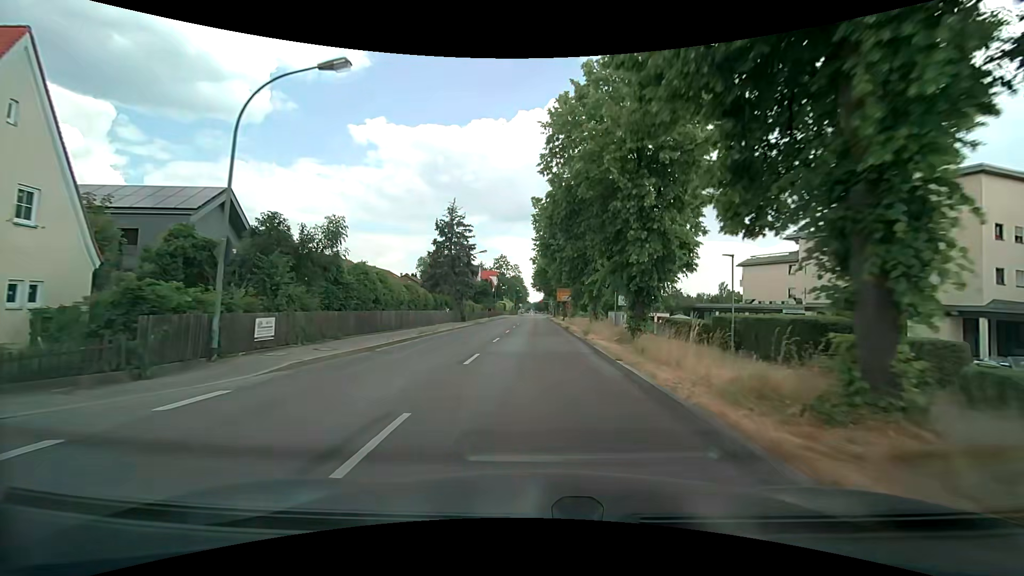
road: secondary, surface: asphalt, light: Day
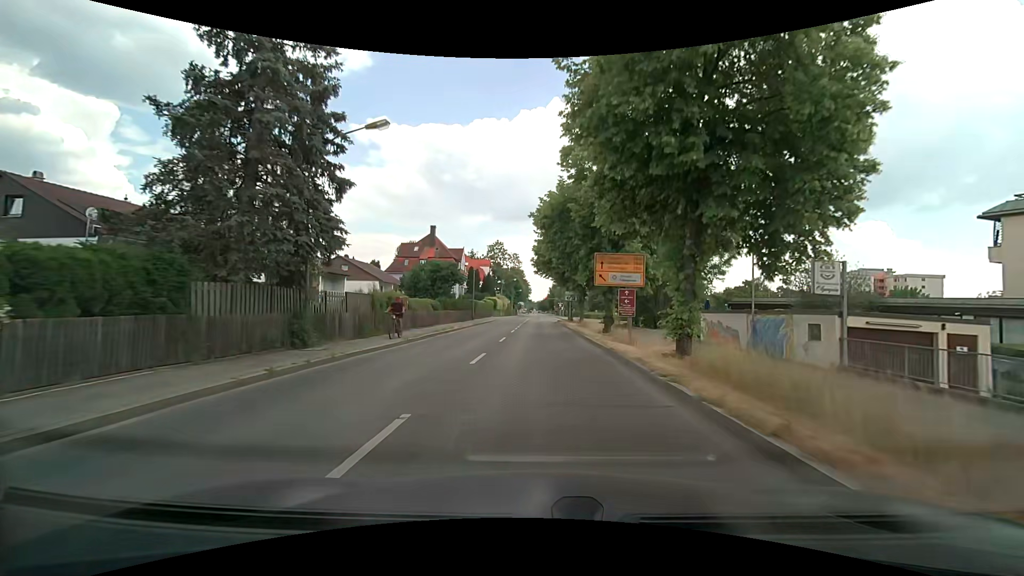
(-0.5, +36.2) m; -2°
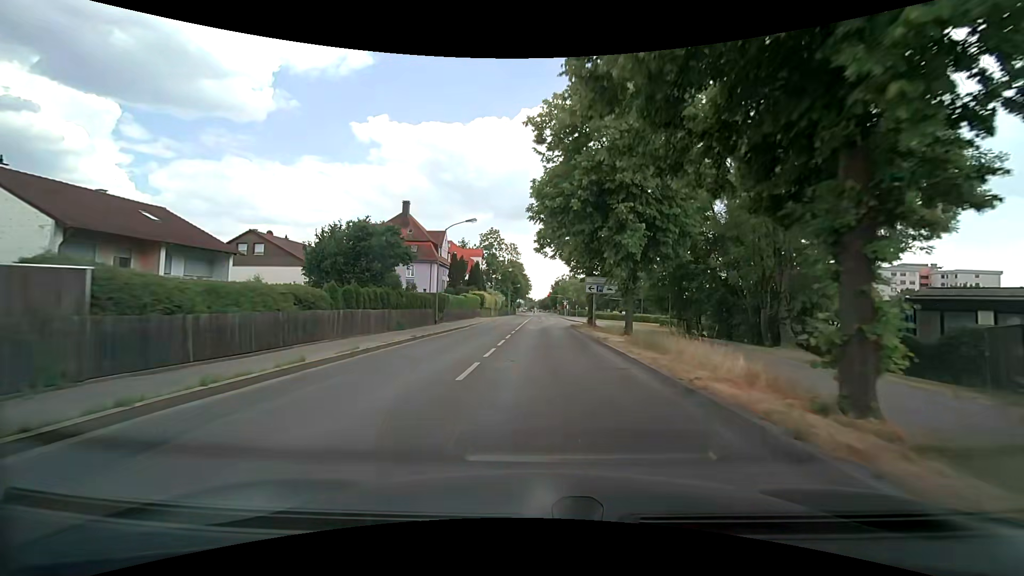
(+0.3, +21.2) m; +1°
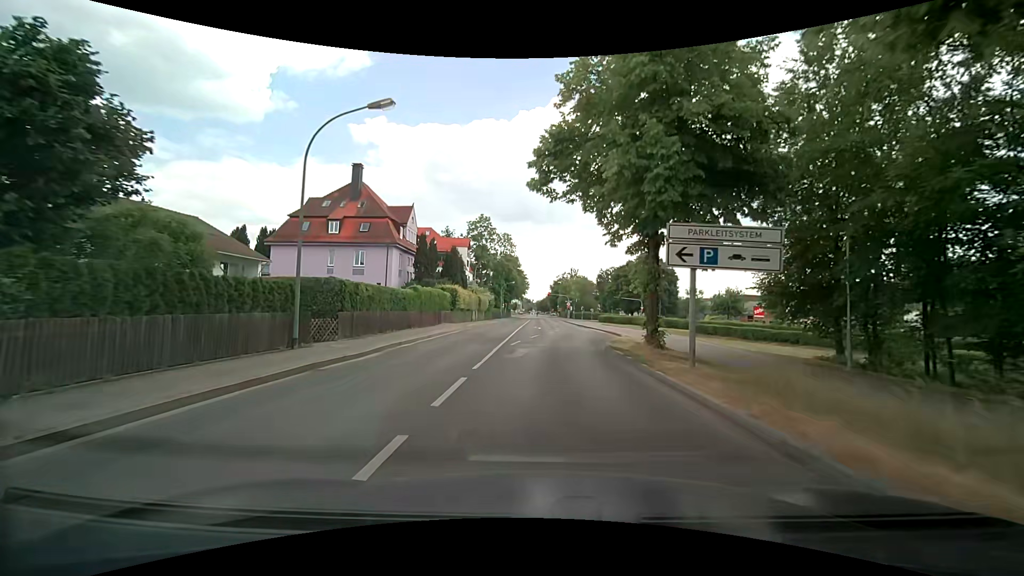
(+0.1, +20.3) m; 0°
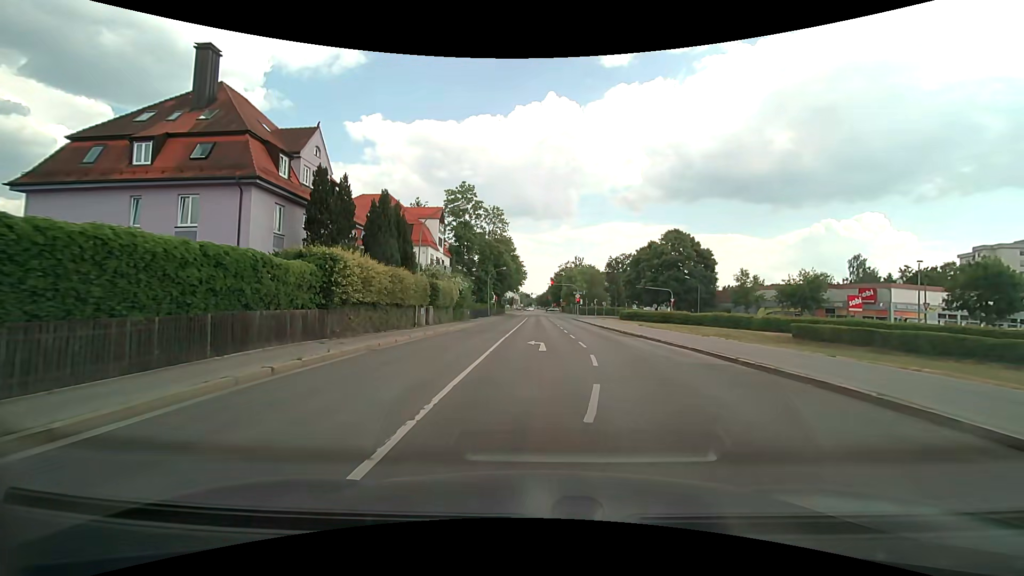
(+0.1, +25.5) m; 0°
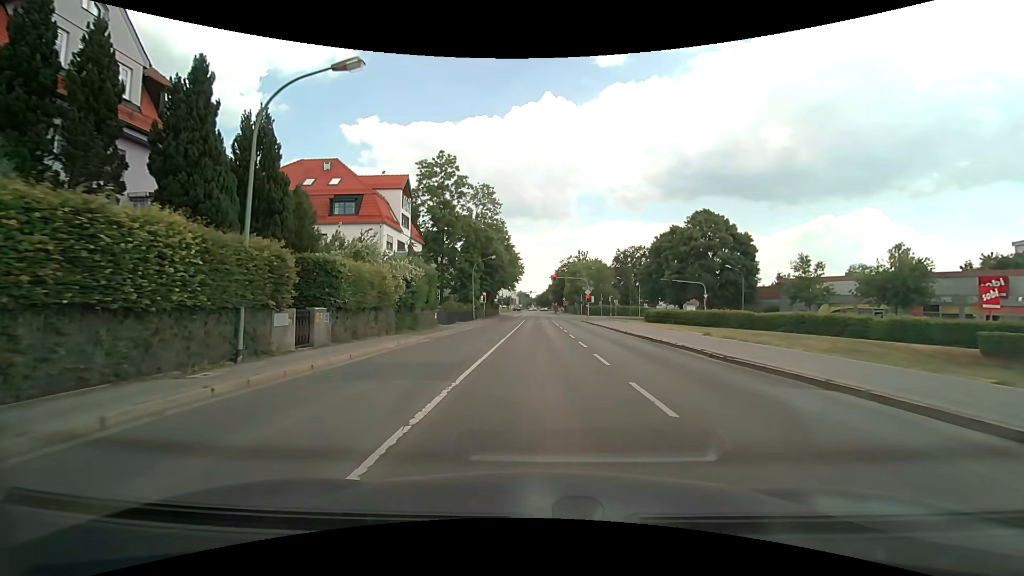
(0.0, +17.4) m; 0°
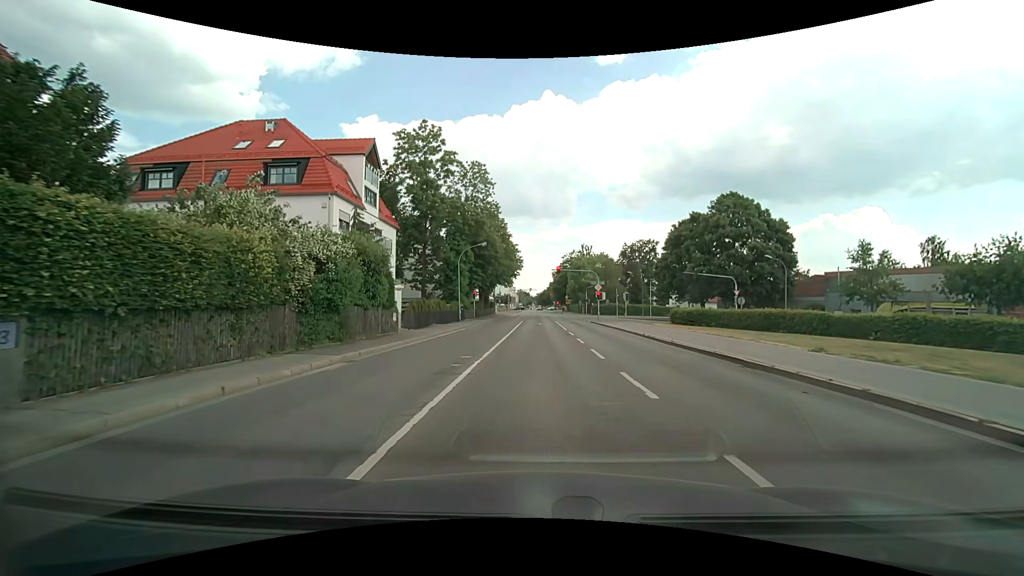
(0.0, +10.6) m; 0°
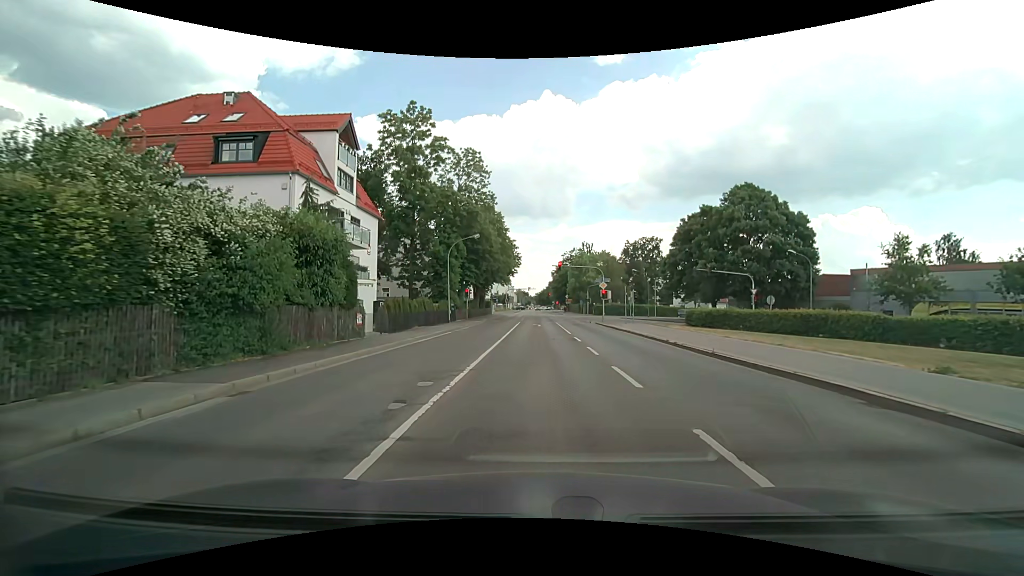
(0.0, +5.0) m; 0°
